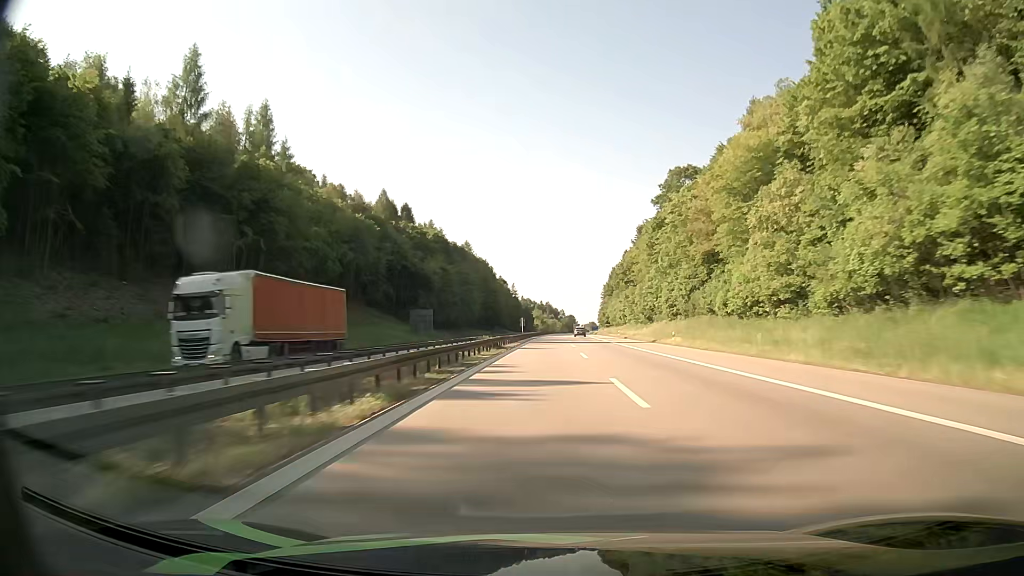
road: motorway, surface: asphalt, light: Day
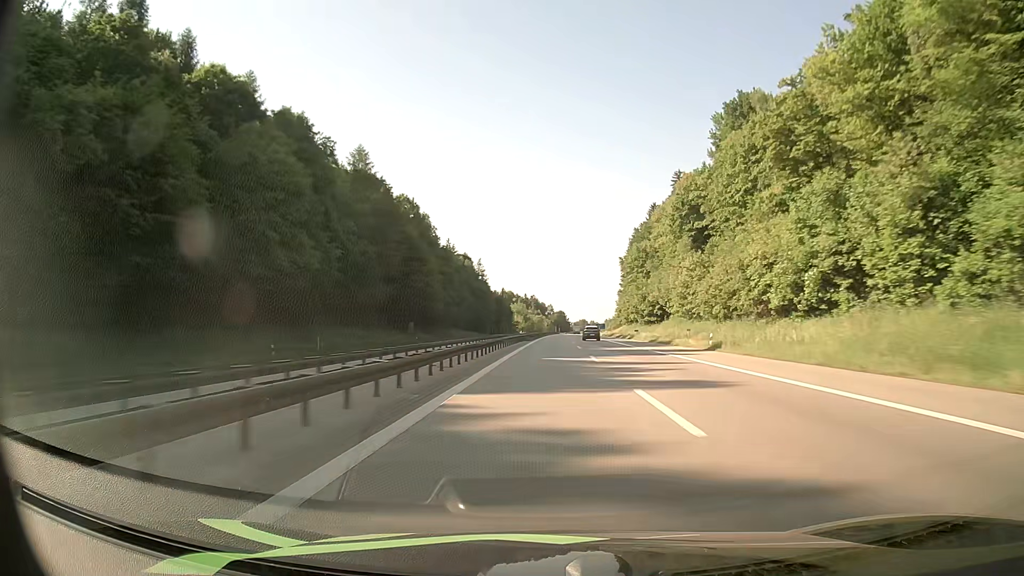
(+1.1, +112.3) m; +1°
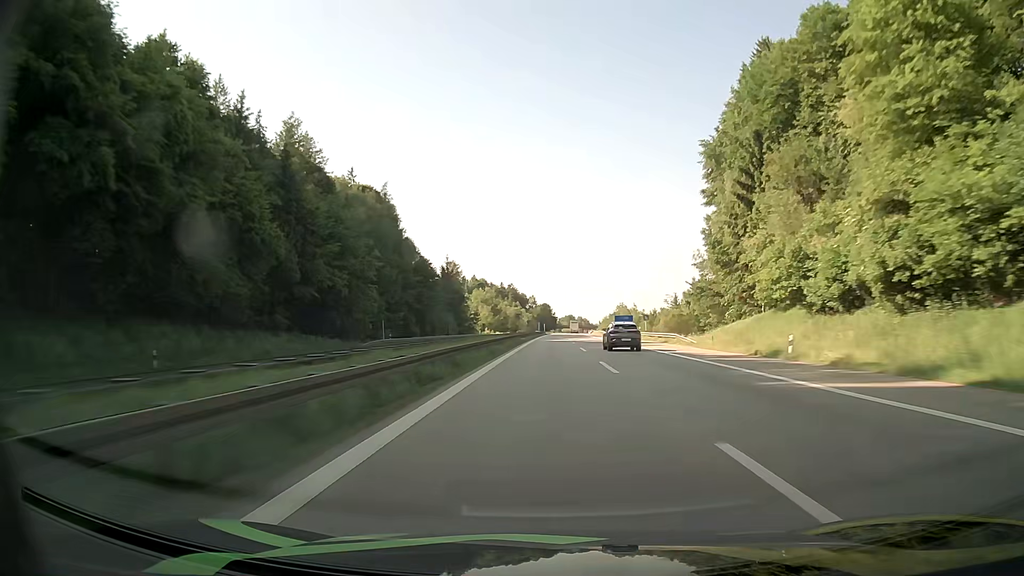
(+1.7, +115.2) m; +2°
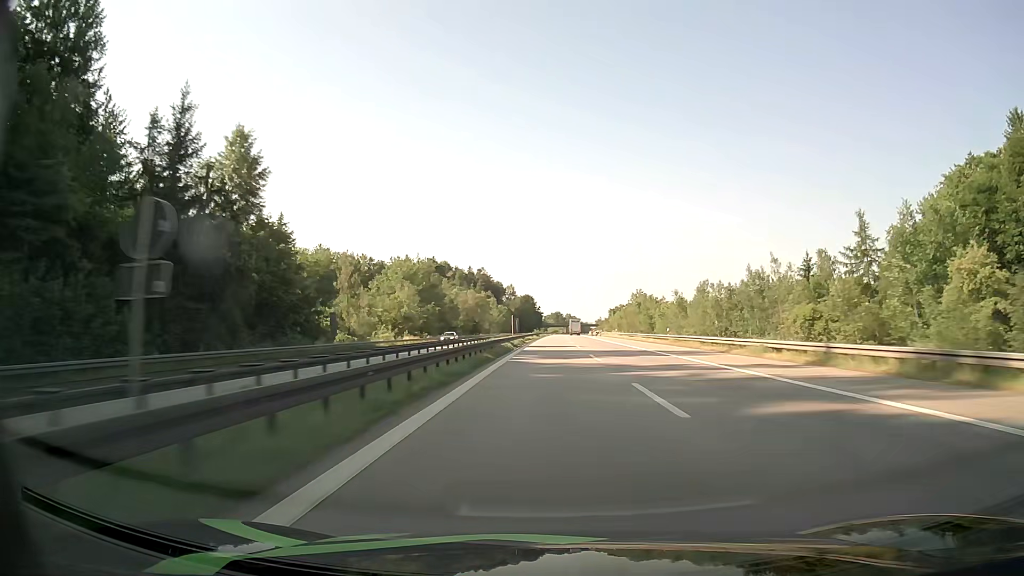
(+0.8, +118.0) m; +1°
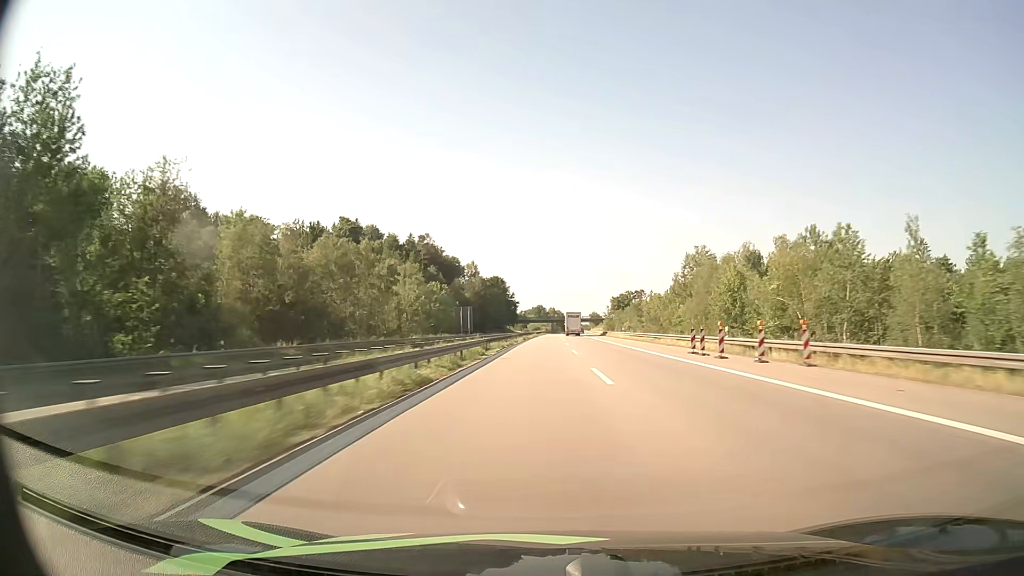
(+1.7, +120.9) m; +2°
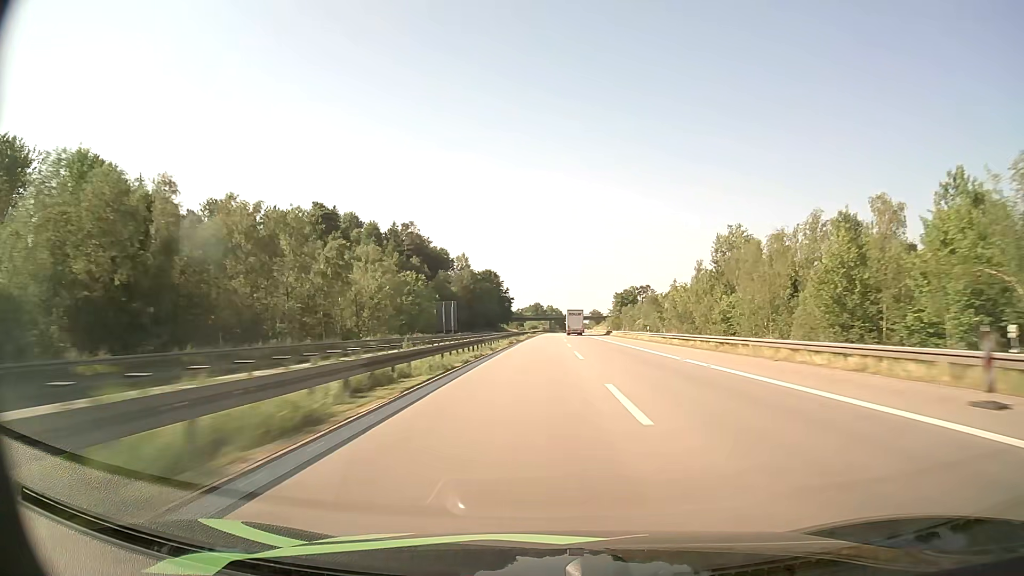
(0.0, +24.5) m; 0°
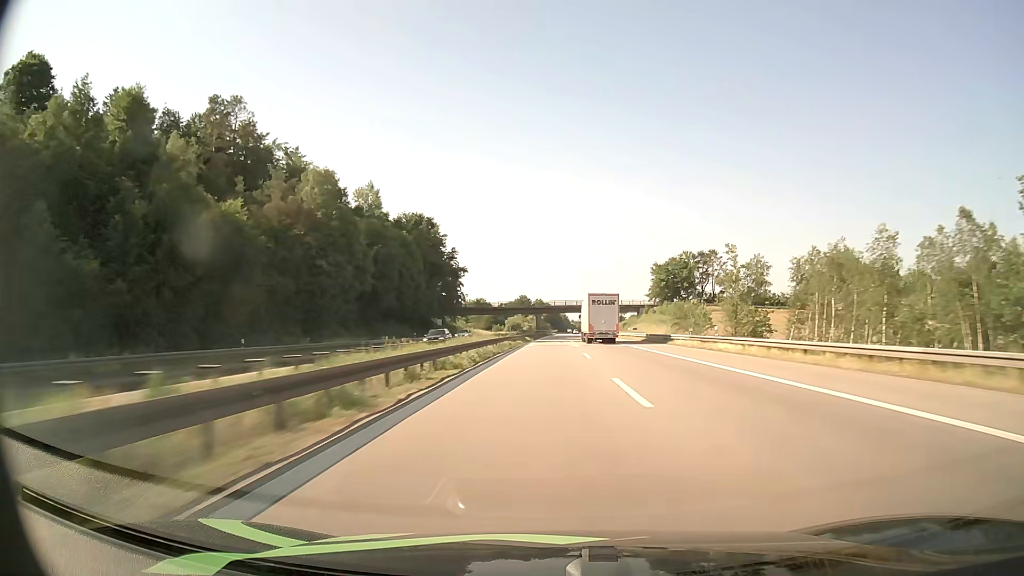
(+0.9, +124.2) m; +1°
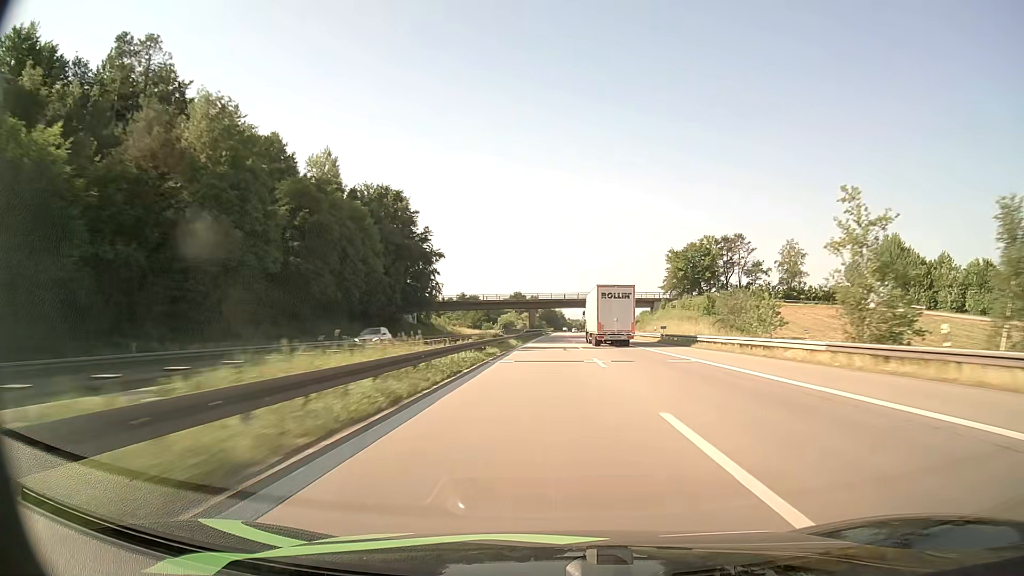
(+0.1, +25.2) m; 0°
(0, +10) (0, +20) (0, +30) (0, +40) (0, +50) (+1, +60) (+1, +70) (+1, +80) (+1, +90) (+1, +100) m
